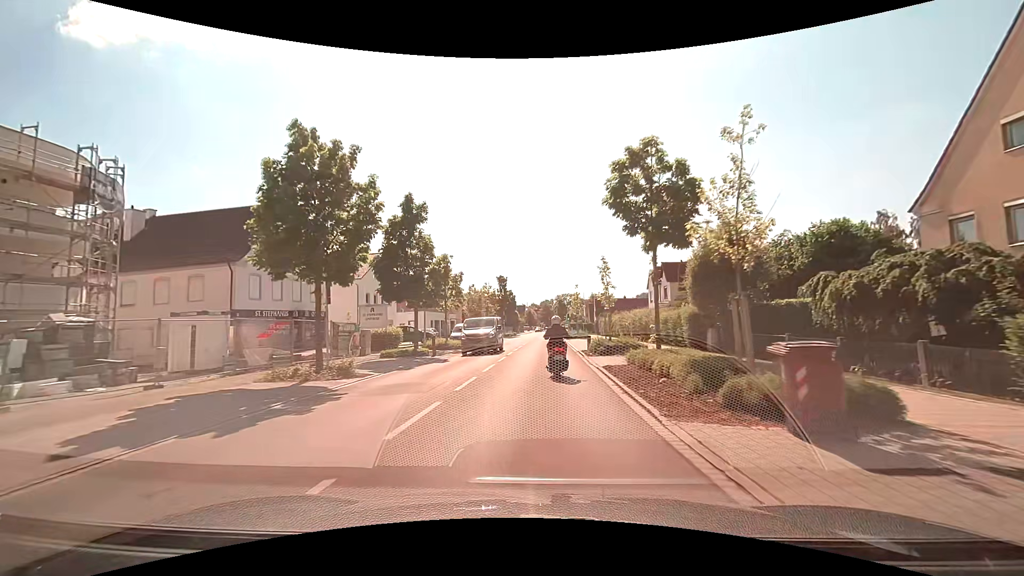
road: tertiary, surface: asphalt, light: Day
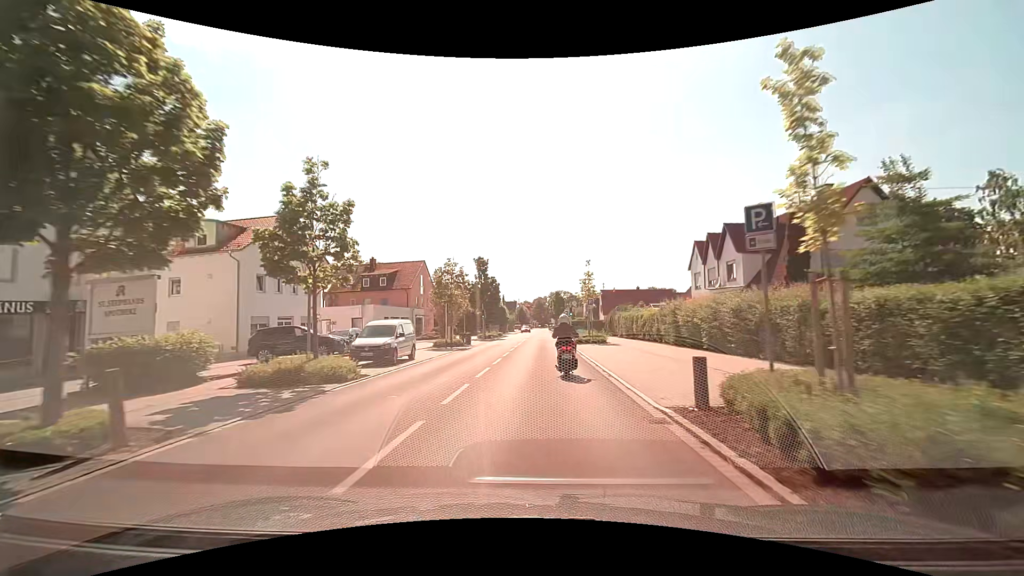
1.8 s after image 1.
(+0.1, +20.0) m; 0°
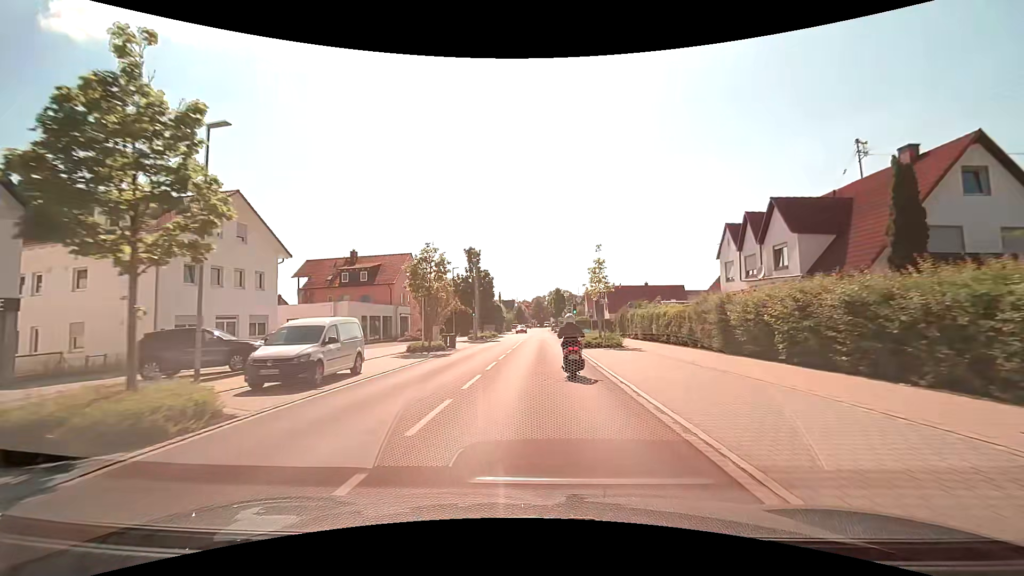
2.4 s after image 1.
(0.0, +7.0) m; 0°
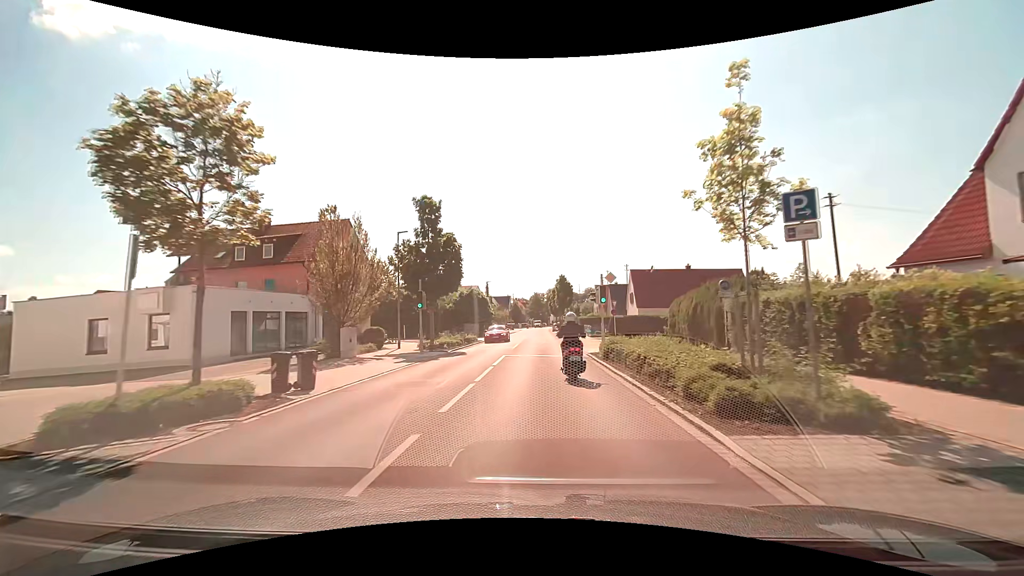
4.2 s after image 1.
(0.0, +20.9) m; 0°
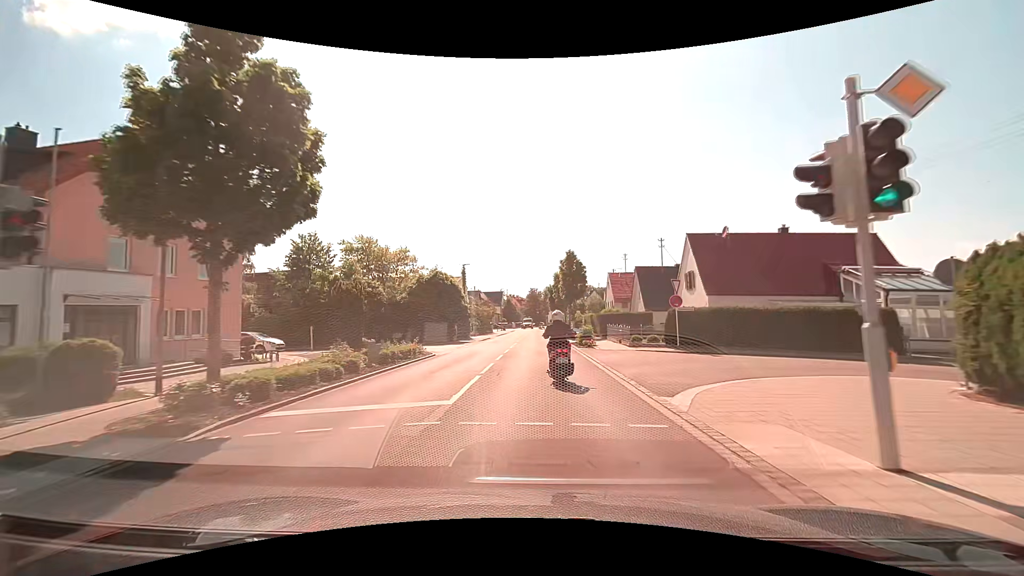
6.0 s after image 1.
(0.0, +20.7) m; 0°
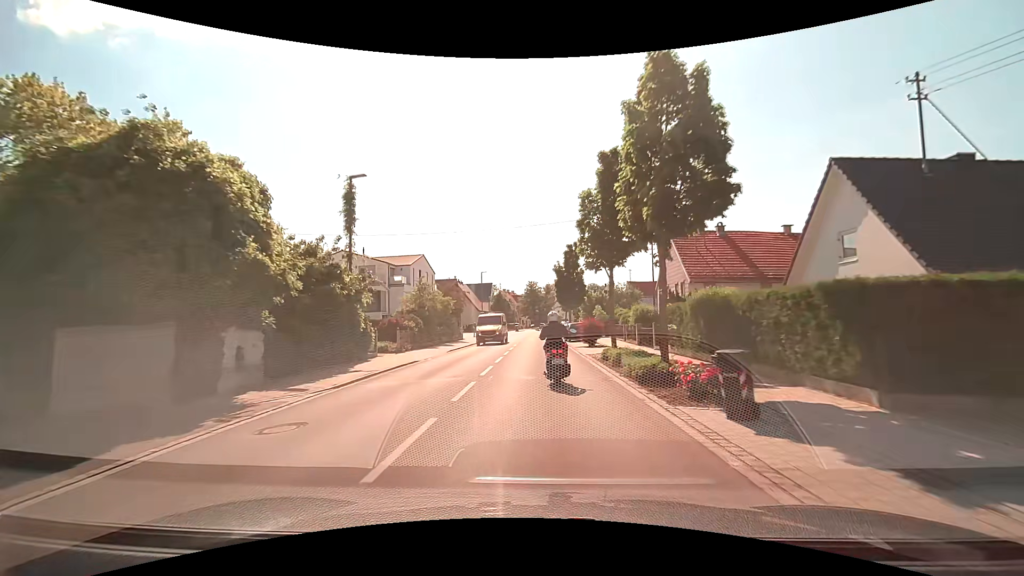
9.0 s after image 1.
(-0.1, +32.0) m; 0°
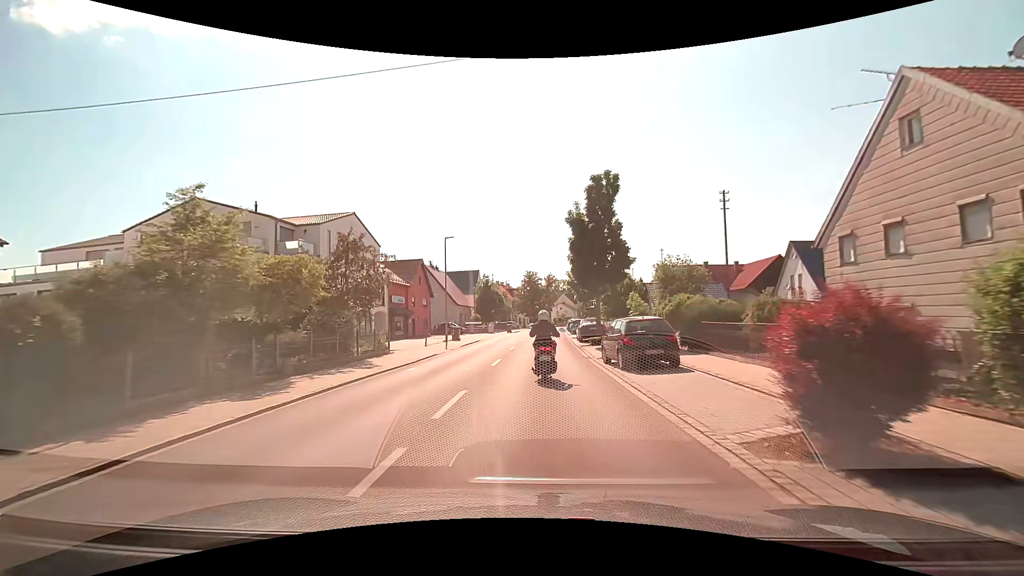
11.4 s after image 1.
(-0.2, +24.2) m; -1°
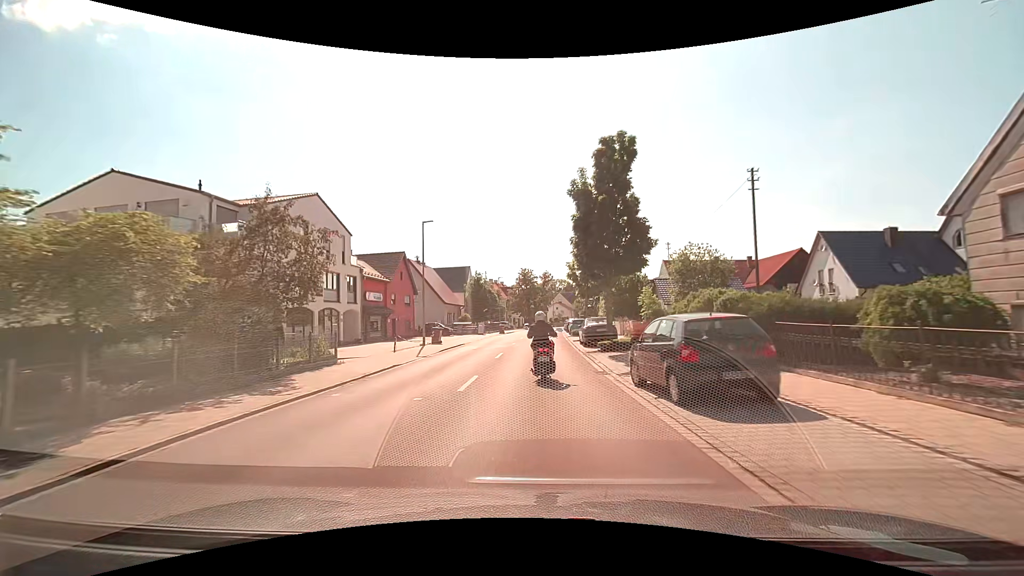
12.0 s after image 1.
(+0.1, +6.0) m; +1°
